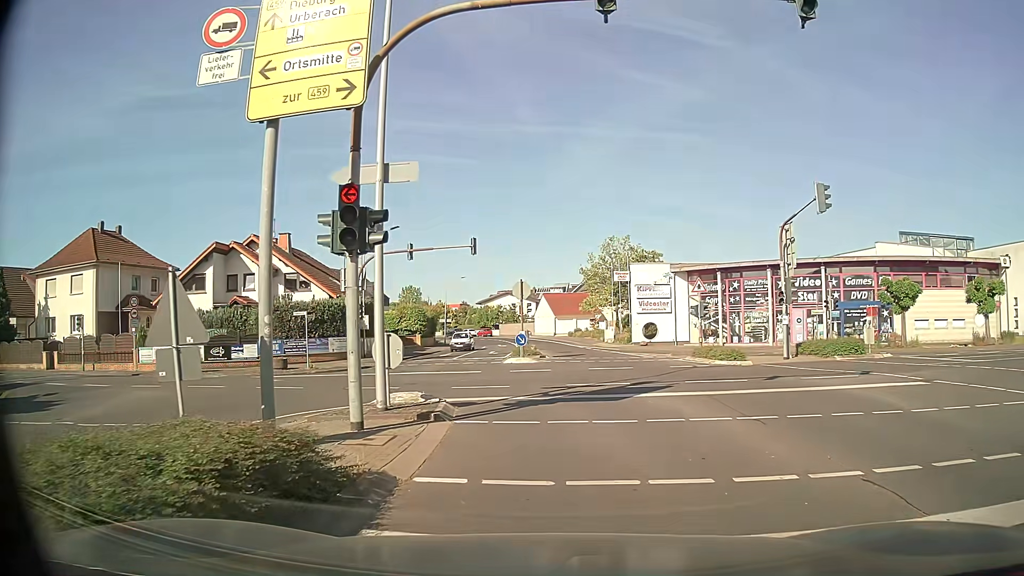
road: secondary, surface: asphalt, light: Day
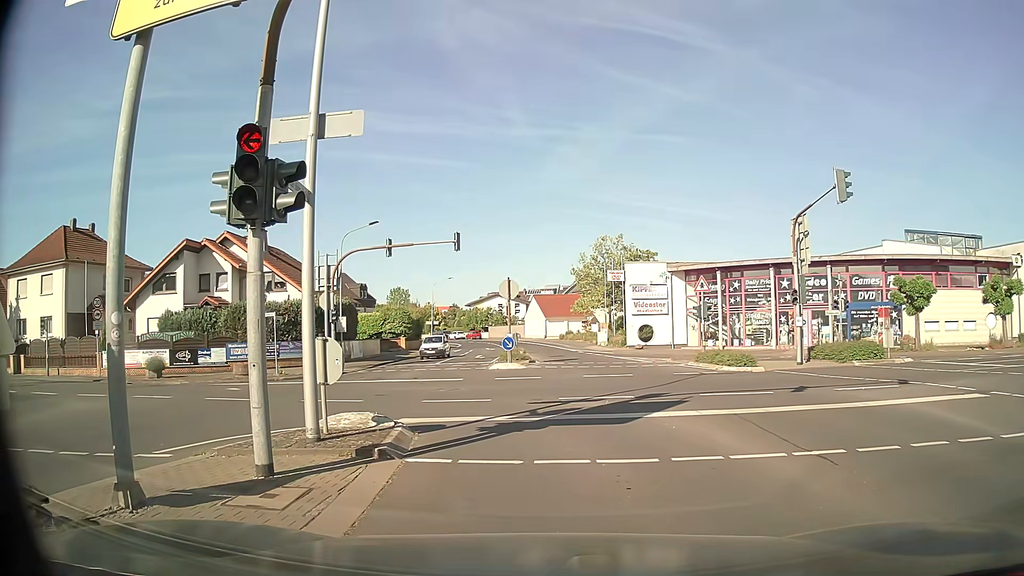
(0.0, +2.5) m; +1°
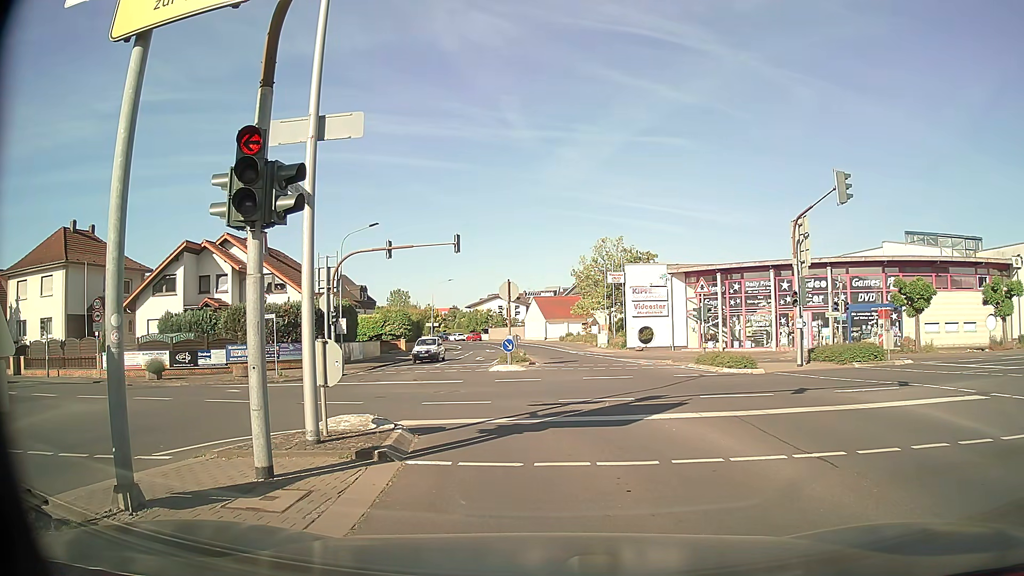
(0.0, +0.1) m; 0°
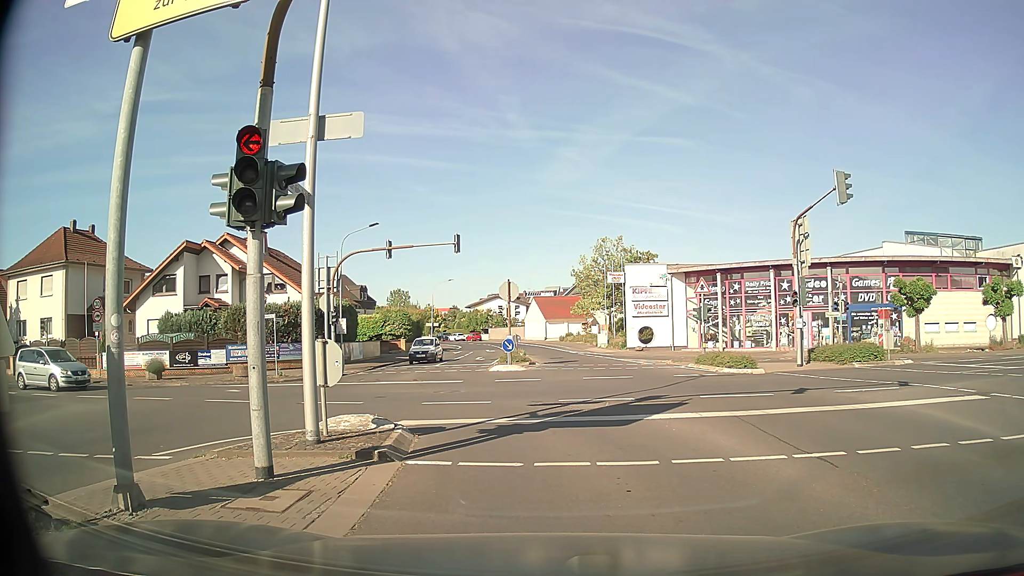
(0.0, 0.0) m; 0°
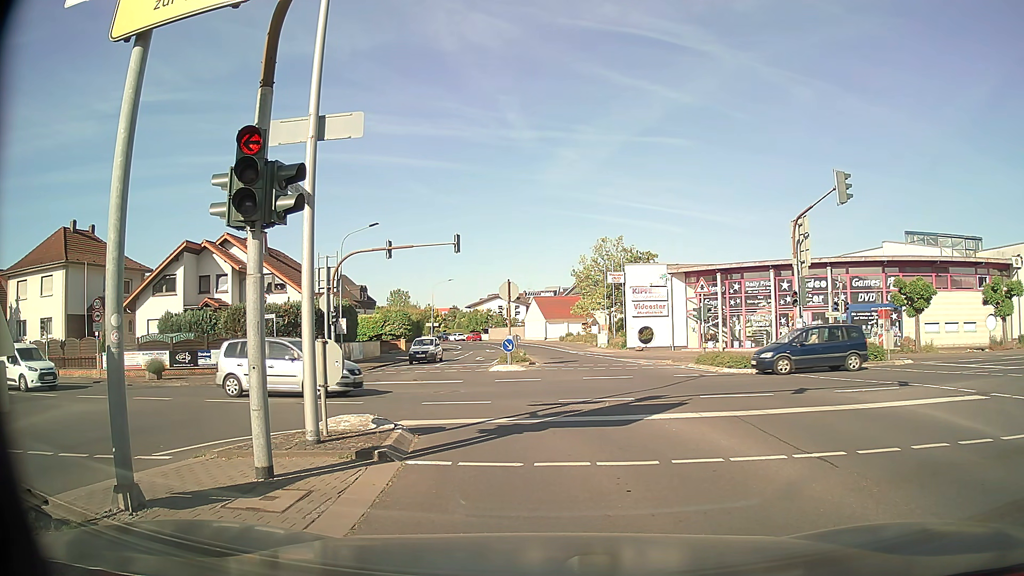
(0.0, 0.0) m; 0°
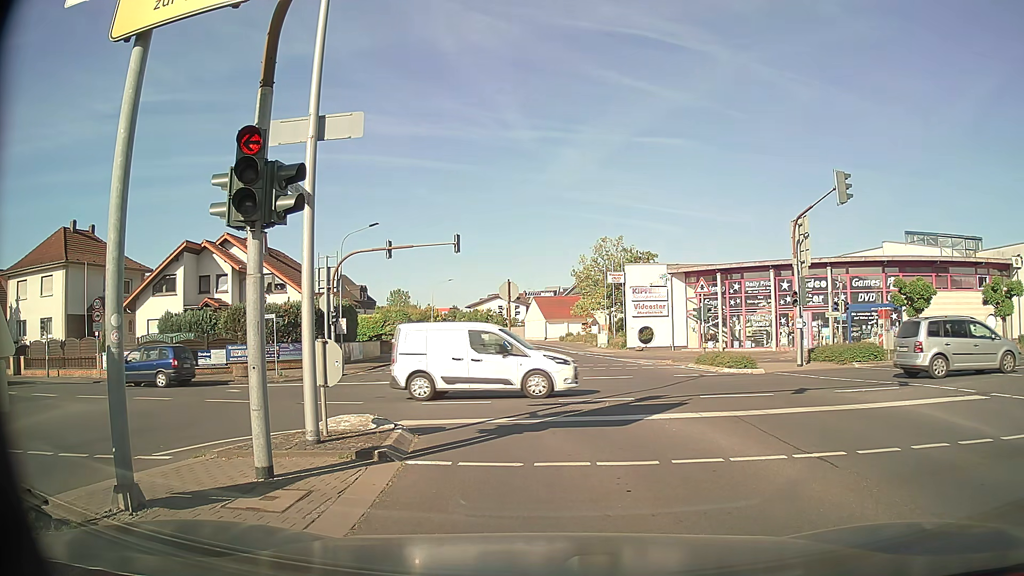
(0.0, 0.0) m; 0°
(0, +10) (-4, +19) (-13, +24) (-23, +26) (-33, +27) (-42, +29) (-52, +30) (-62, +32) (-72, +33) (-82, +34) m
